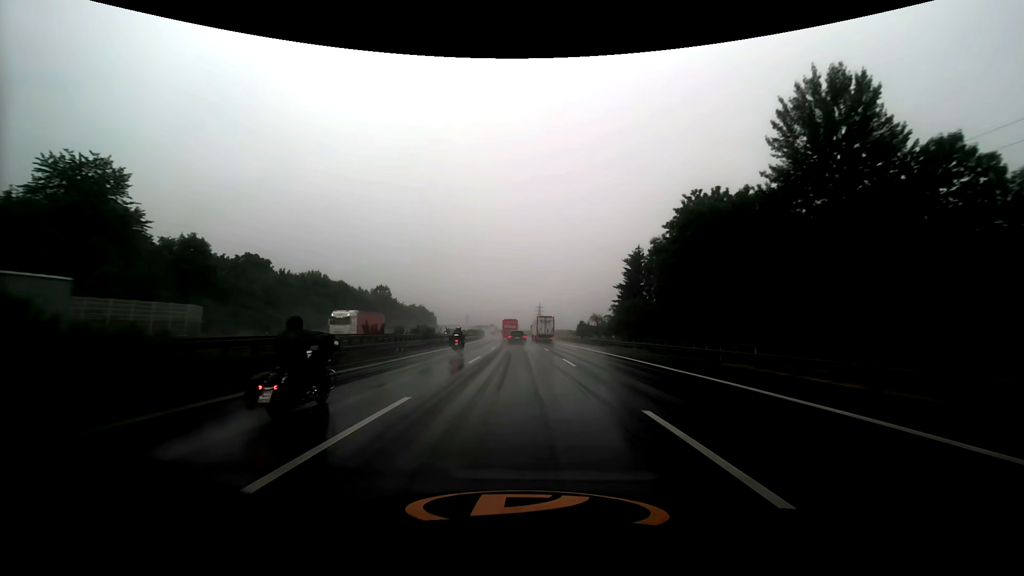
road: motorway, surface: asphalt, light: Day
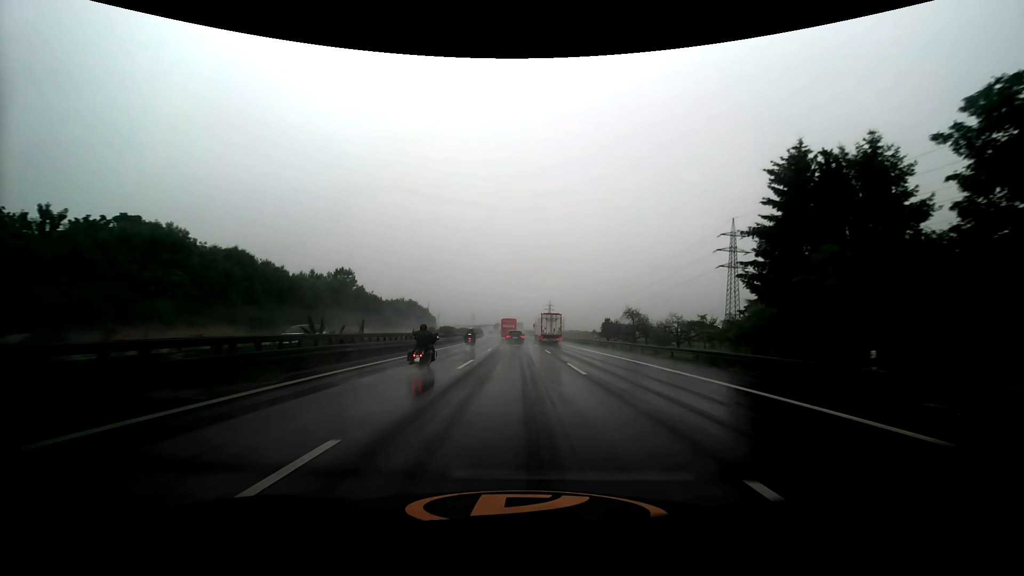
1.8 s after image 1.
(-0.3, +40.2) m; -1°
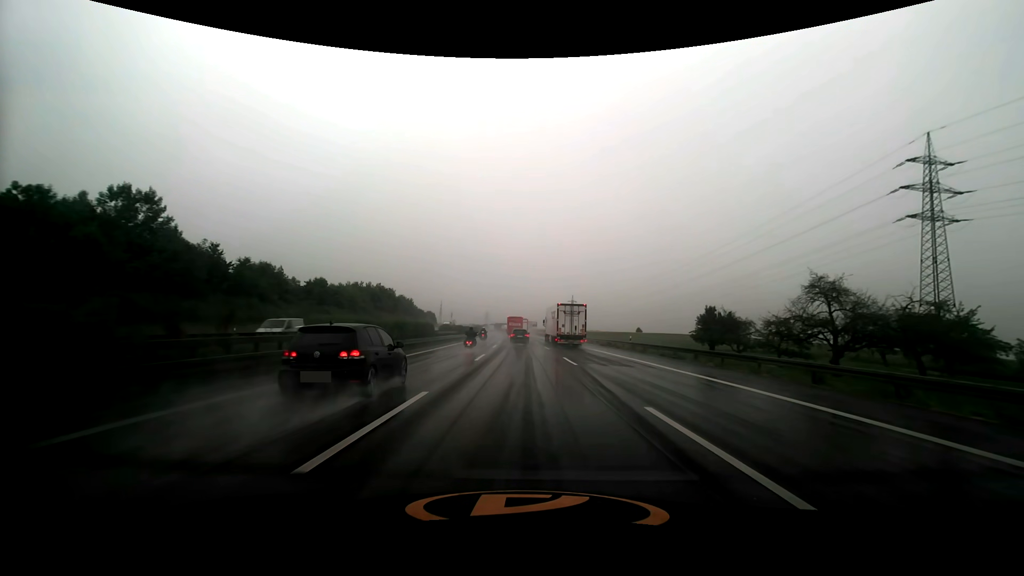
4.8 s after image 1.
(-1.4, +67.8) m; -2°
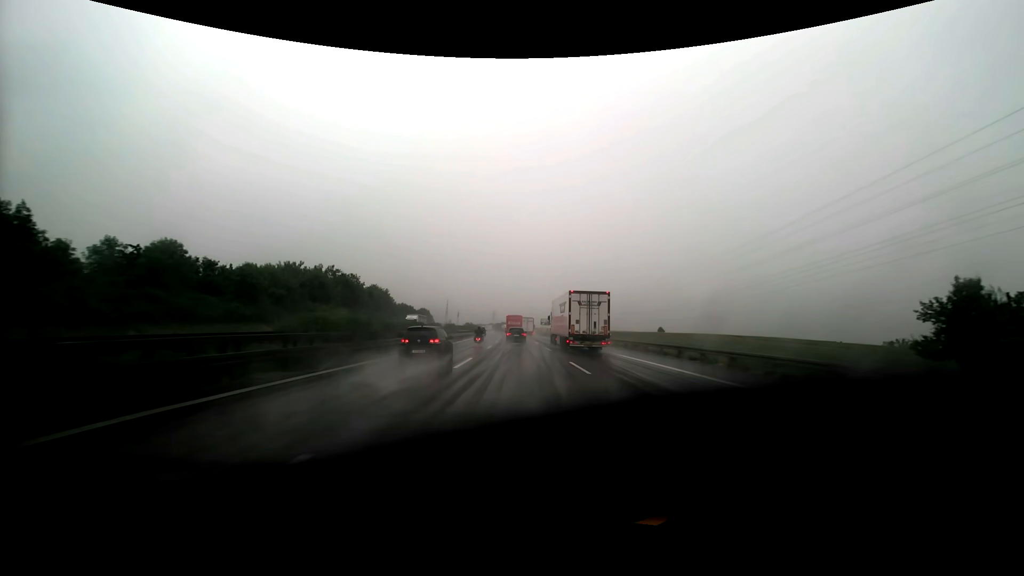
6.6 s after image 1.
(-0.3, +41.8) m; -1°
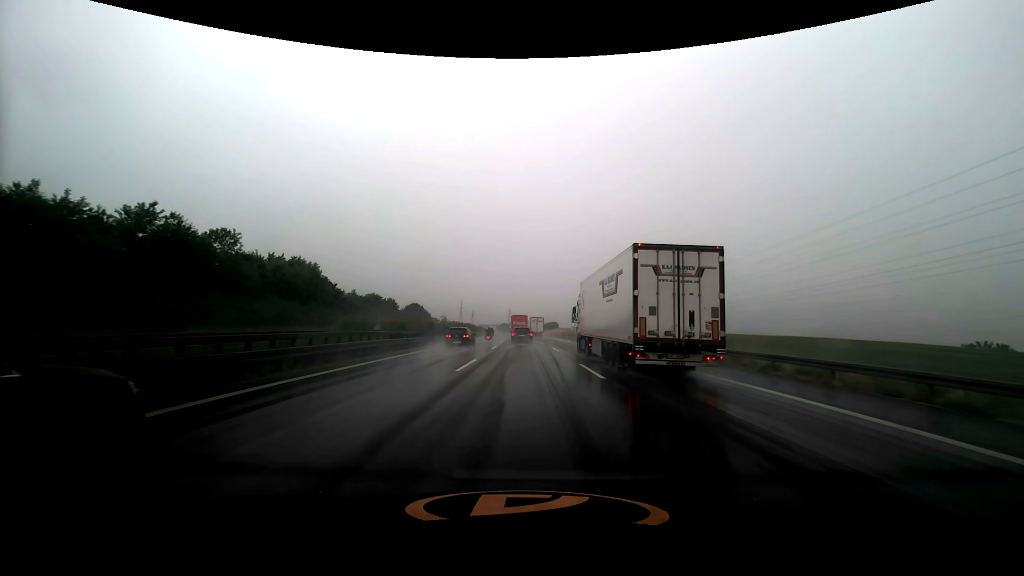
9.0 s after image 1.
(-1.0, +55.7) m; -2°
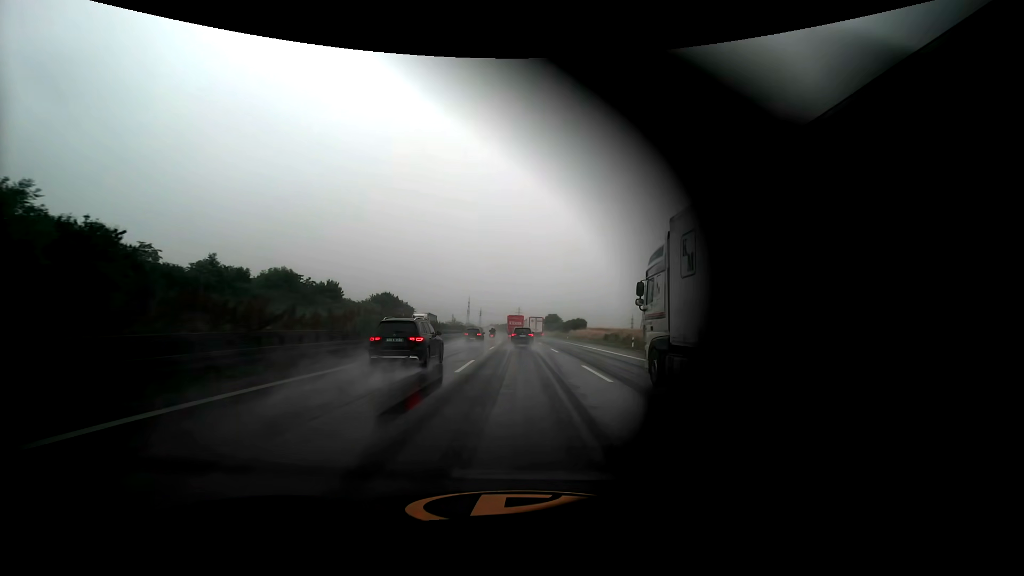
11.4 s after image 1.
(-0.7, +54.8) m; -1°
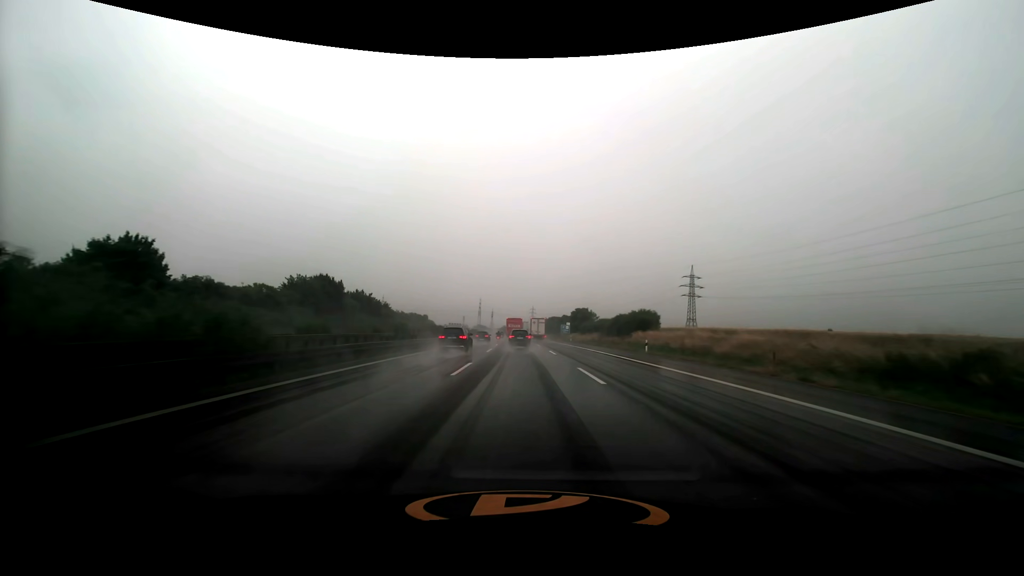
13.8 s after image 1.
(-0.7, +54.5) m; -2°
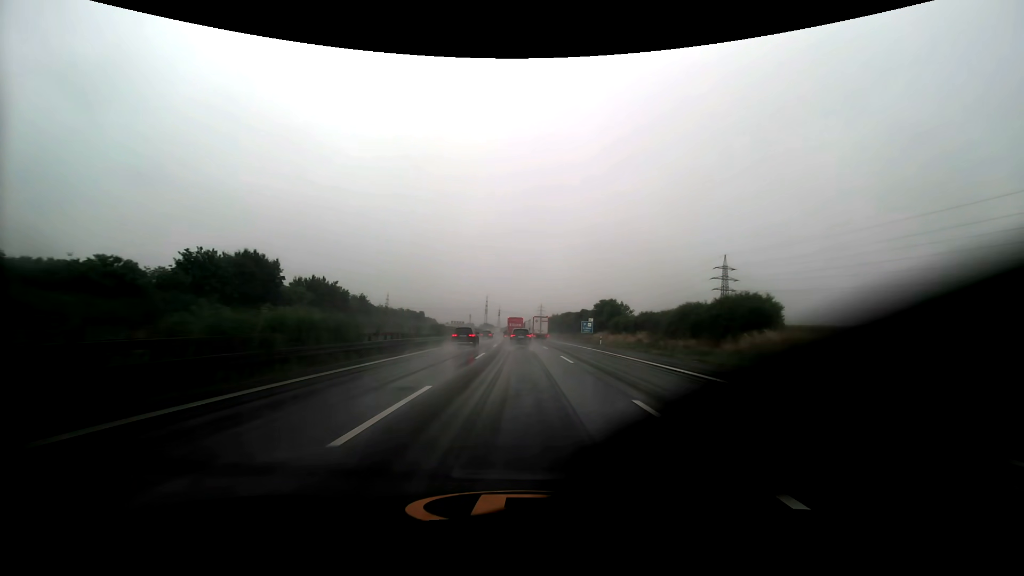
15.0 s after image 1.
(-0.1, +27.5) m; -1°
(0, +10) (0, +20) (0, +30) (0, +40) (-1, +50) (-1, +60) (-1, +70) (-2, +80) (-2, +90) (-2, +100) m
